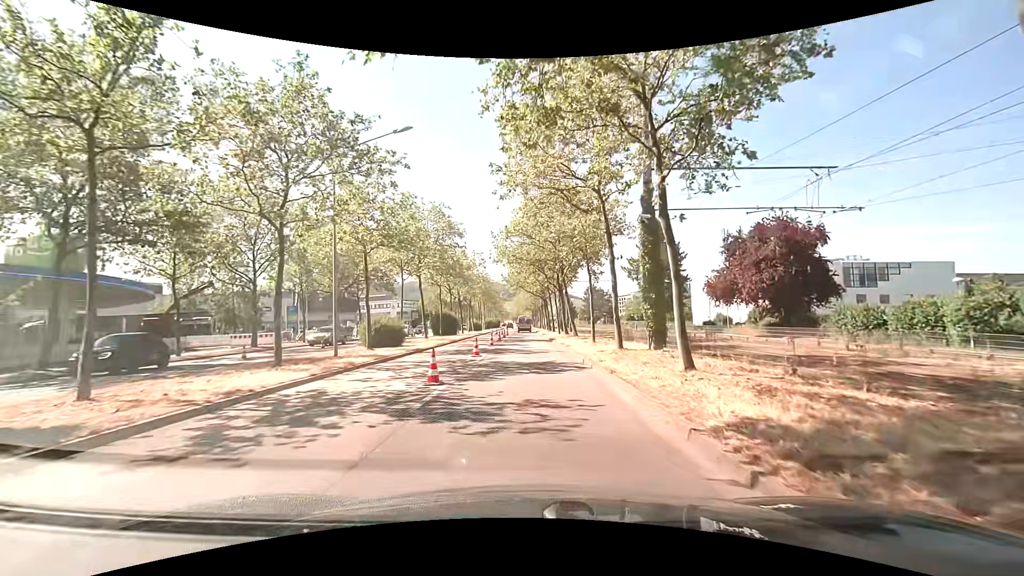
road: primary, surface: asphalt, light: Day
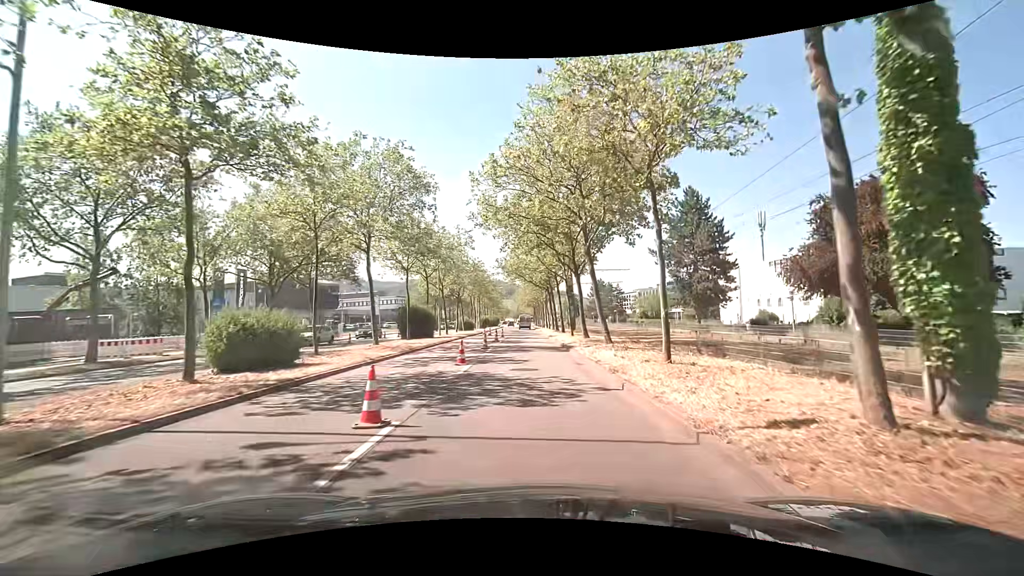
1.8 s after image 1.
(0.0, +13.5) m; -1°
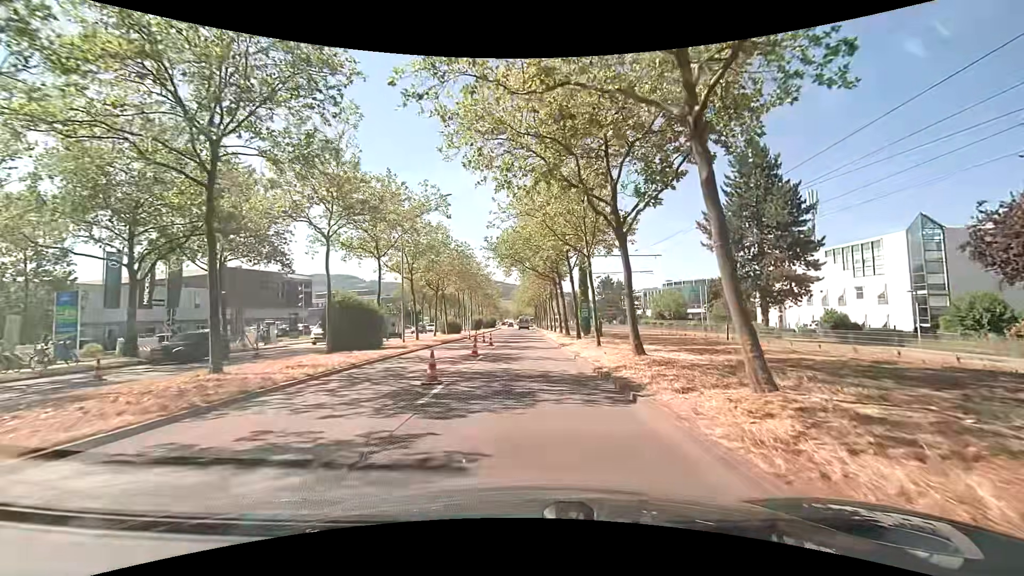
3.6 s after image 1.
(+0.1, +13.7) m; 0°
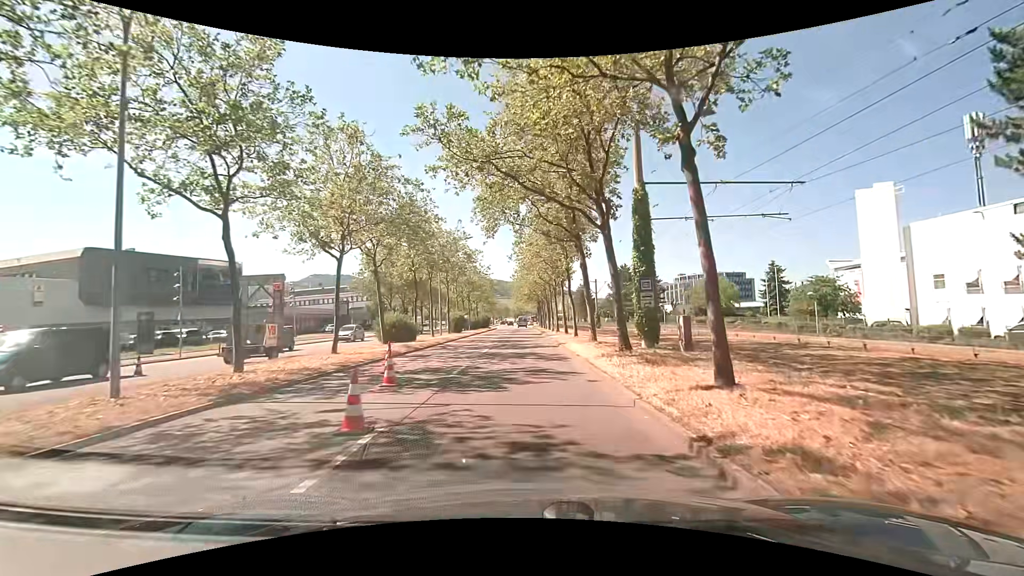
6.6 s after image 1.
(0.0, +23.1) m; 0°
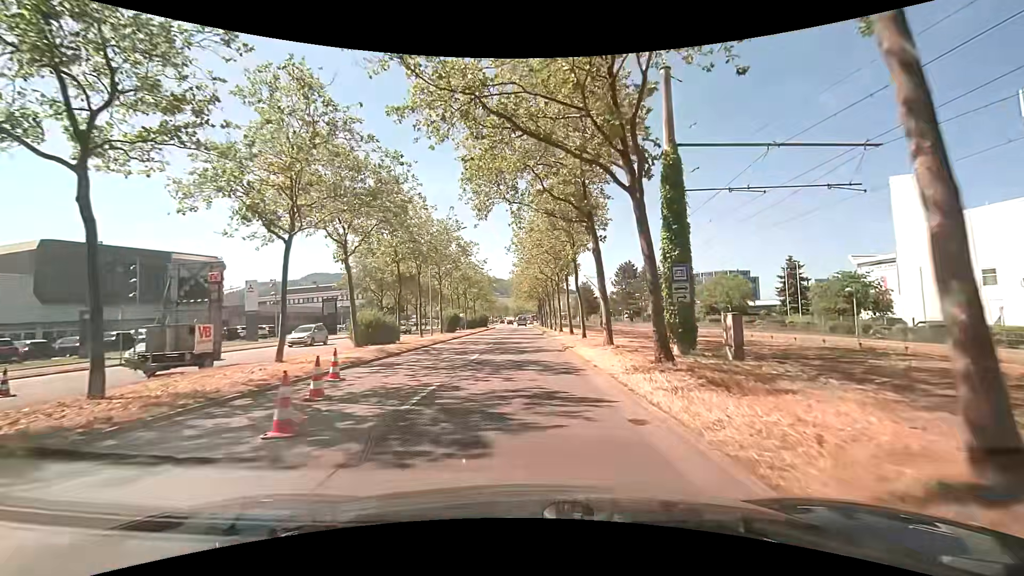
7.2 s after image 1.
(0.0, +4.7) m; 0°
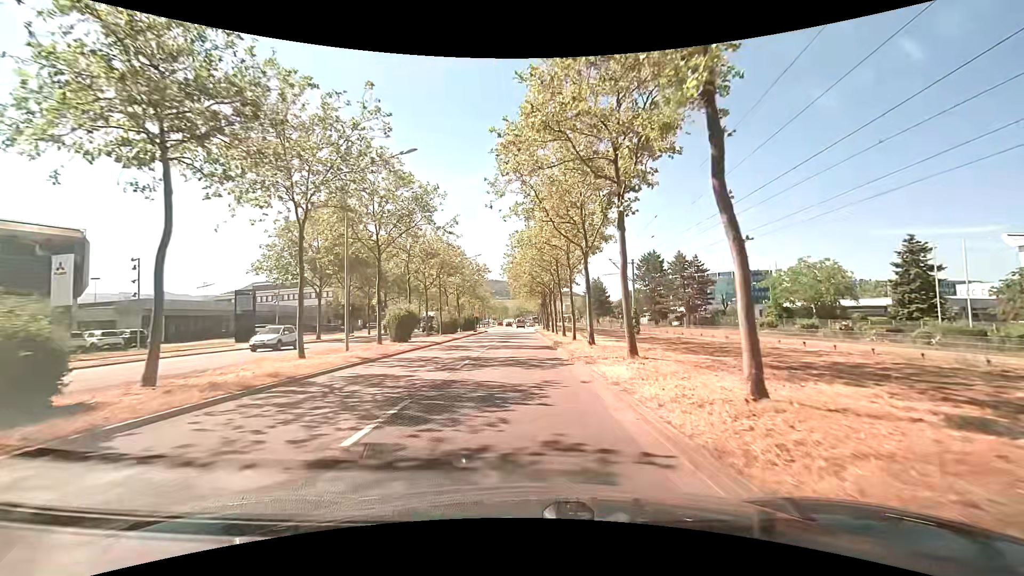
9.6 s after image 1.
(-0.1, +21.0) m; 0°
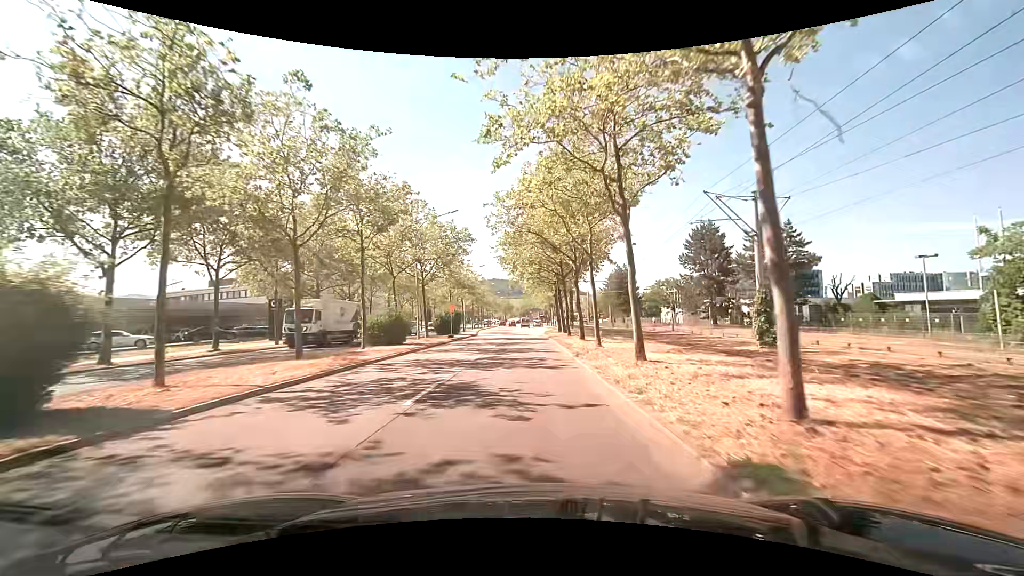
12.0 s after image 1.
(-0.4, +25.3) m; -1°
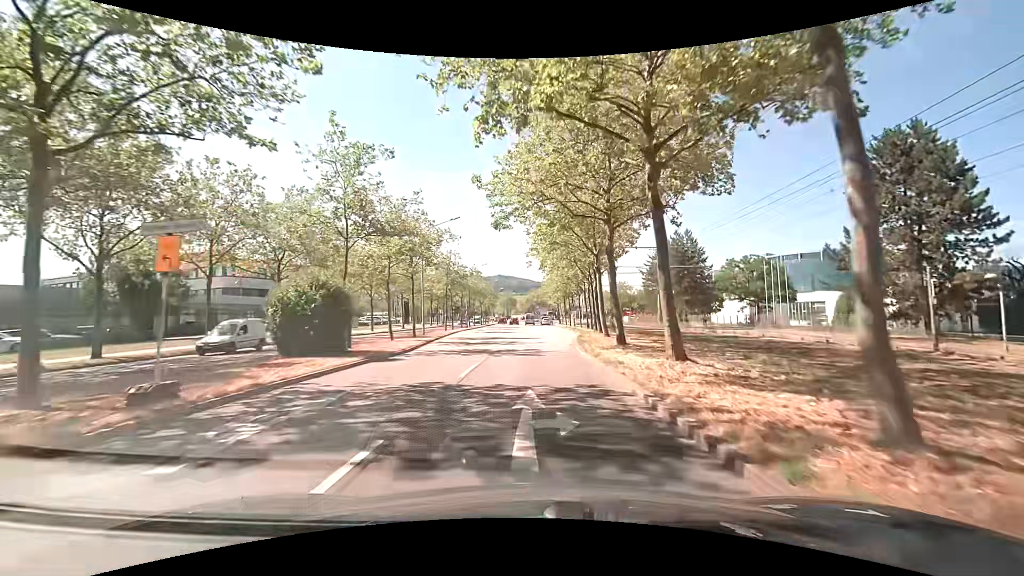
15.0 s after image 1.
(-0.4, +33.0) m; -2°
(0, +10) (0, +20) (+1, +30) (+1, +40) (+1, +50) (+1, +60) (+1, +70) (+2, +80) (+2, +90) (+2, +100) m
